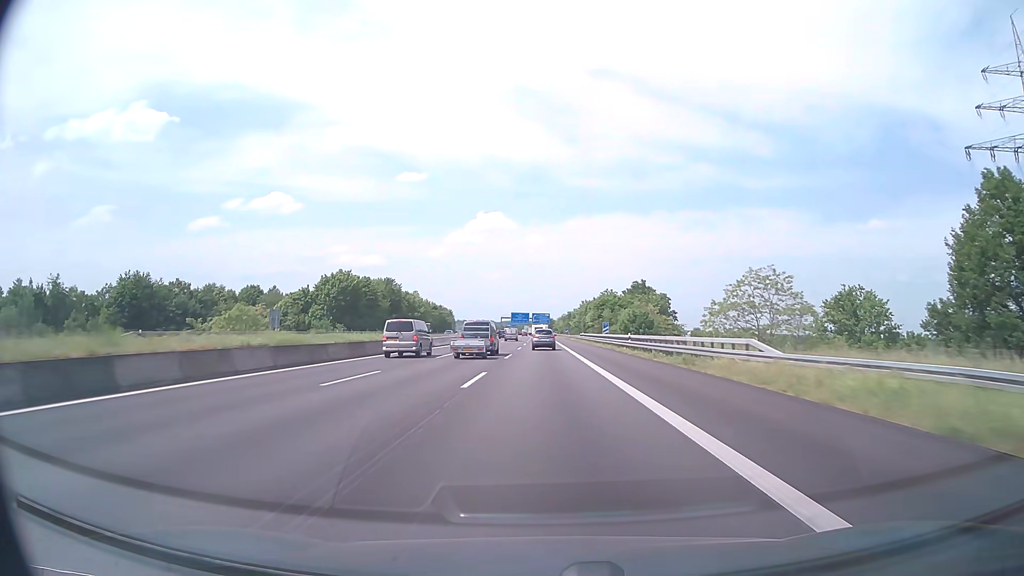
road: motorway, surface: asphalt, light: Day
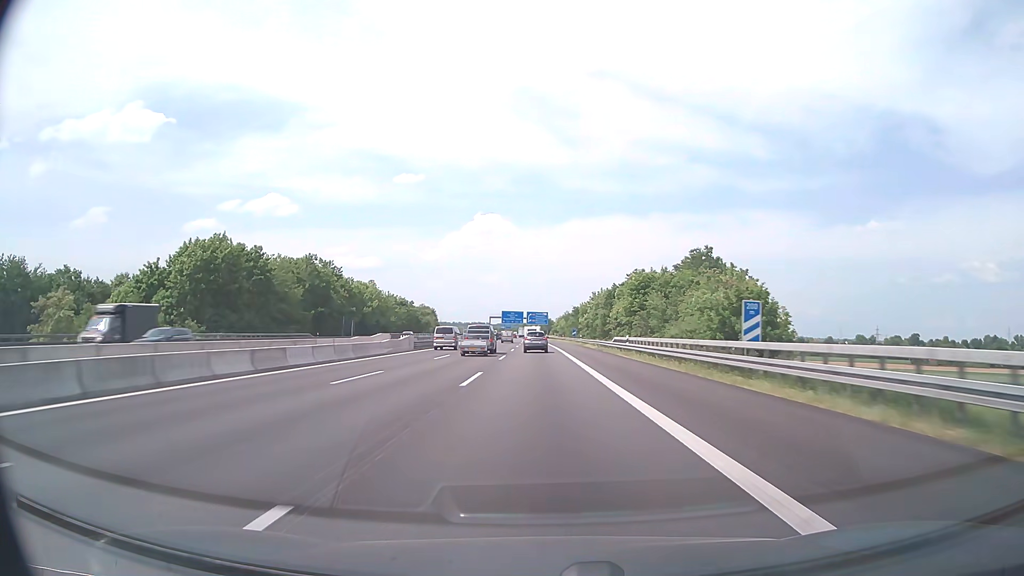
(+0.2, +53.8) m; 0°
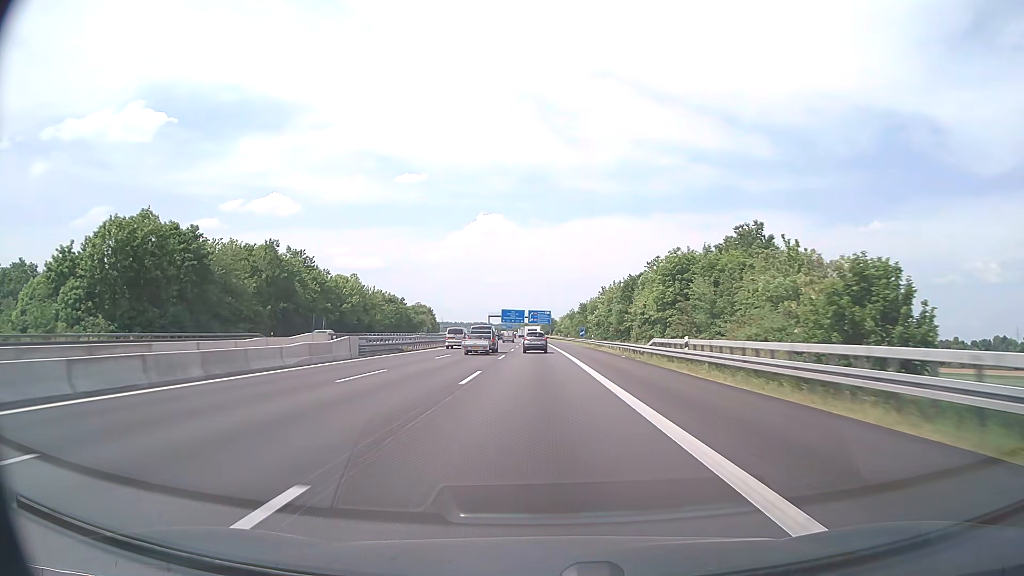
(0.0, +17.9) m; 0°
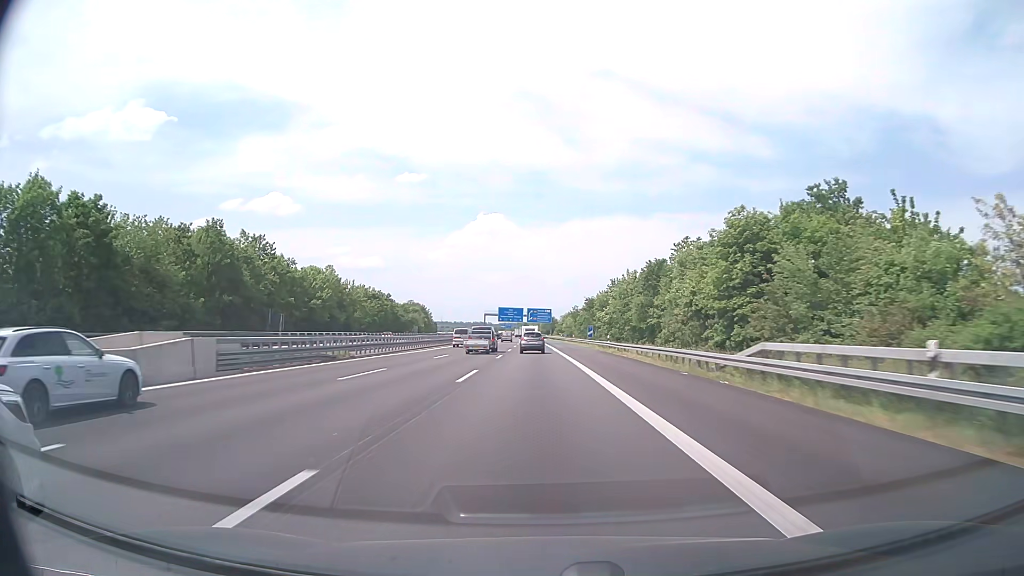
(0.0, +17.9) m; 0°
(0, +10) (0, +20) (0, +30) (0, +40) (0, +50) (0, +60) (-1, +70) (-1, +80) (-1, +90) (-1, +100) m
